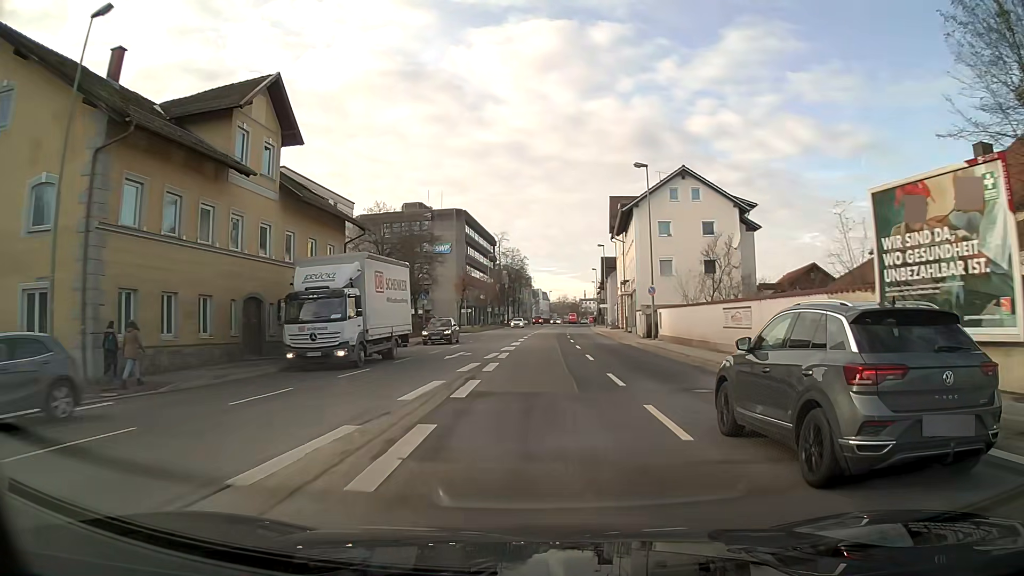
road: primary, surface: asphalt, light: Day
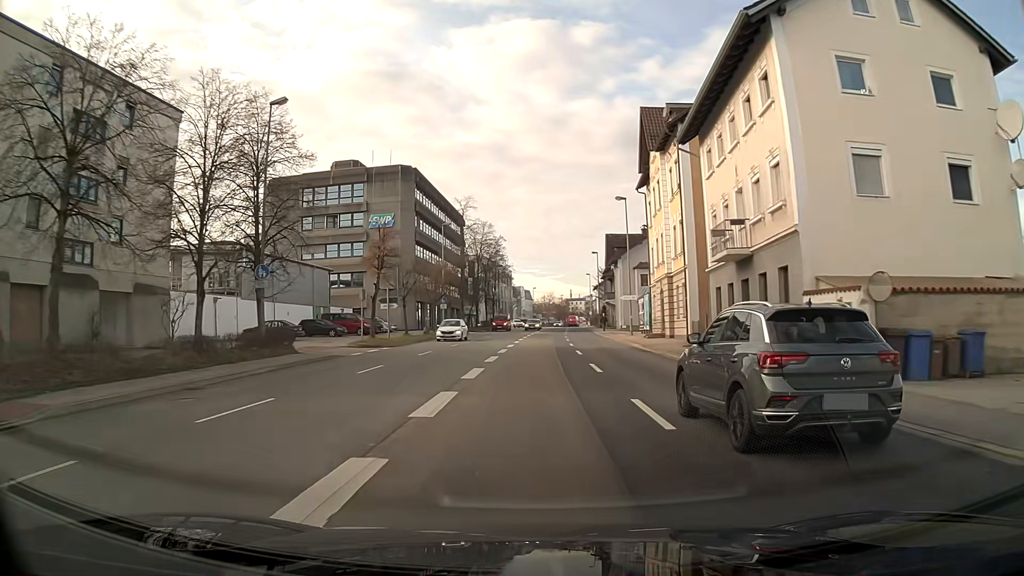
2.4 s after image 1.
(+0.4, +32.5) m; +1°
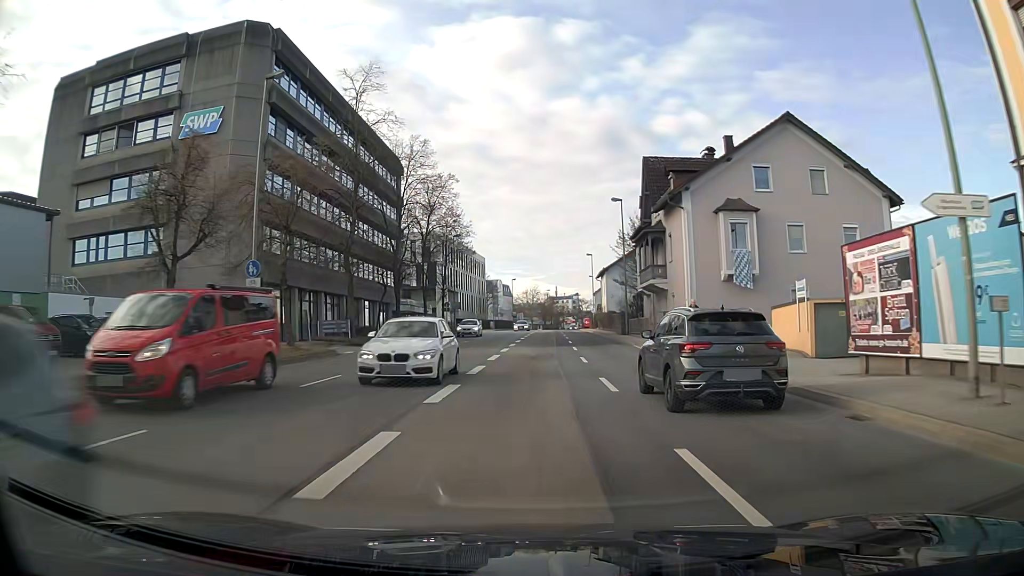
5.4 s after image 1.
(+0.6, +40.4) m; +1°
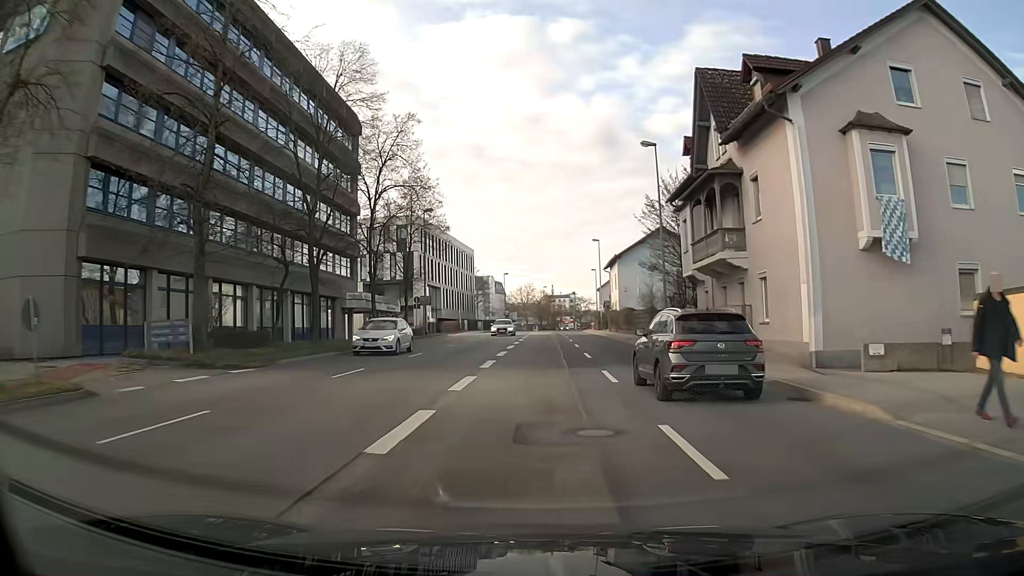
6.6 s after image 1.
(+0.1, +16.3) m; 0°
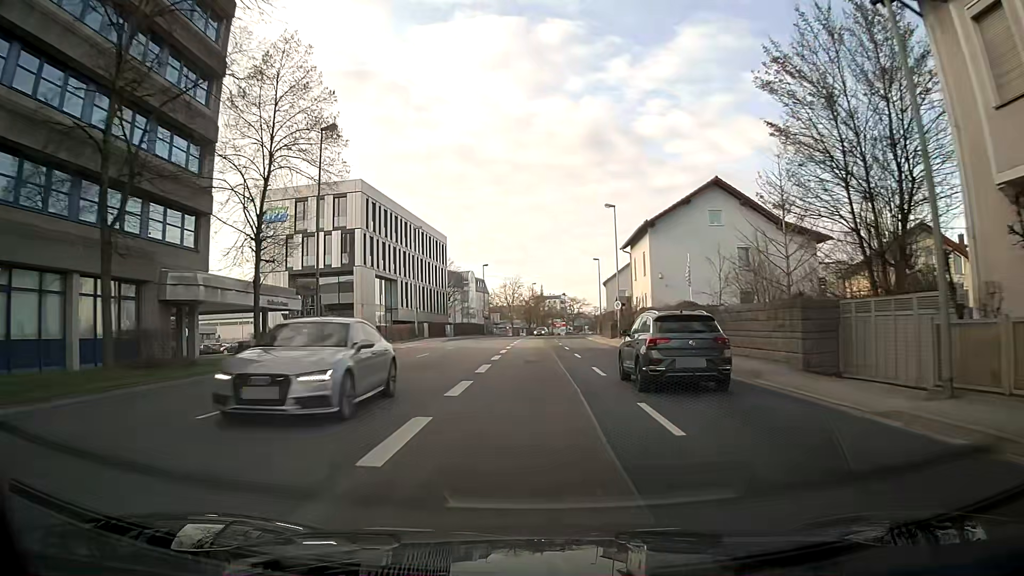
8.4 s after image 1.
(+0.2, +24.6) m; +1°
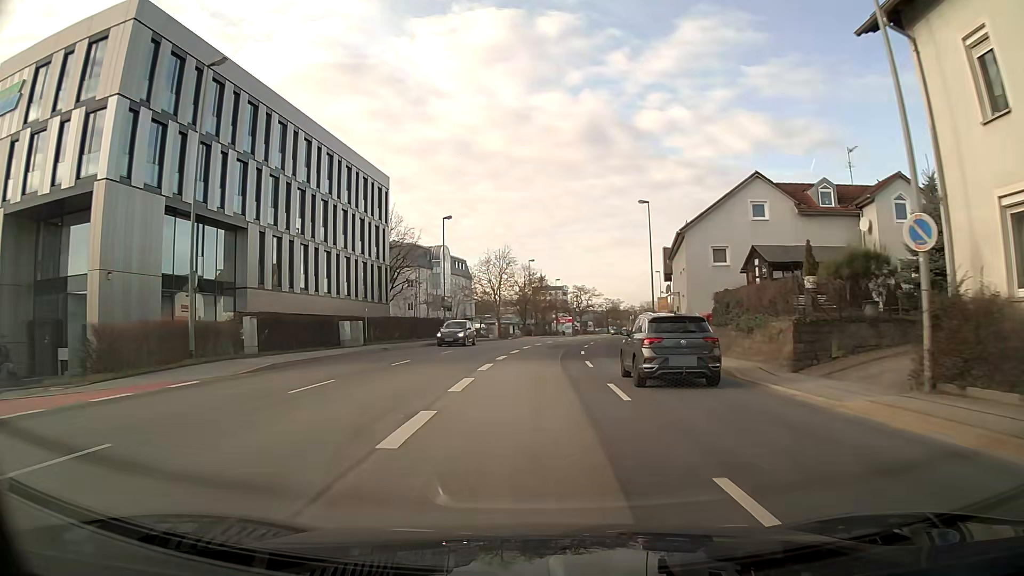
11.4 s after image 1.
(+0.1, +41.3) m; 0°
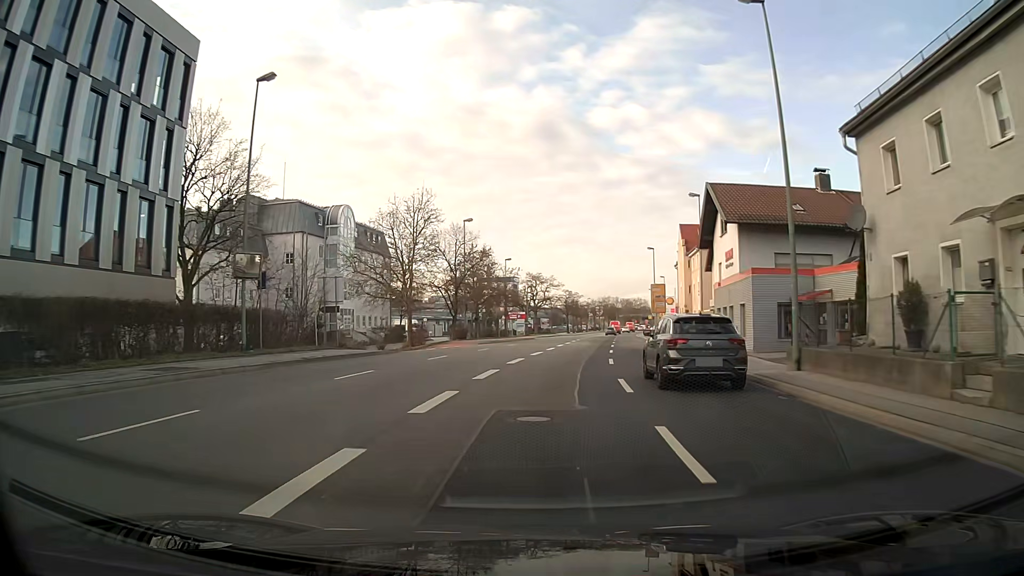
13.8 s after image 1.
(+1.2, +33.2) m; +5°
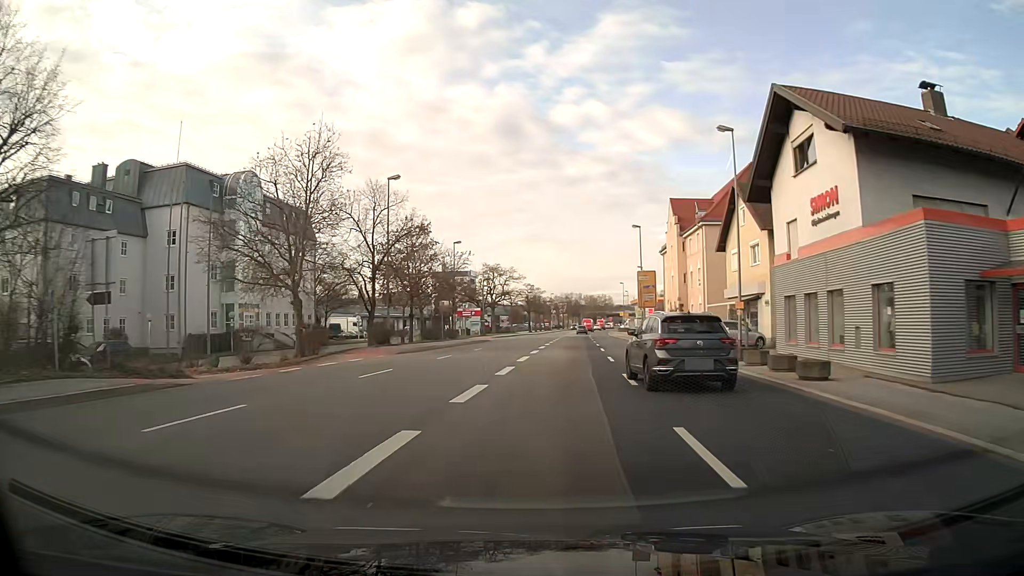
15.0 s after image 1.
(+0.5, +16.7) m; +4°
(0, +10) (0, +20) (+1, +30) (+1, +40) (+2, +50) (+3, +60) (+3, +70) (+4, +80) (+4, +90) (+5, +100) m
